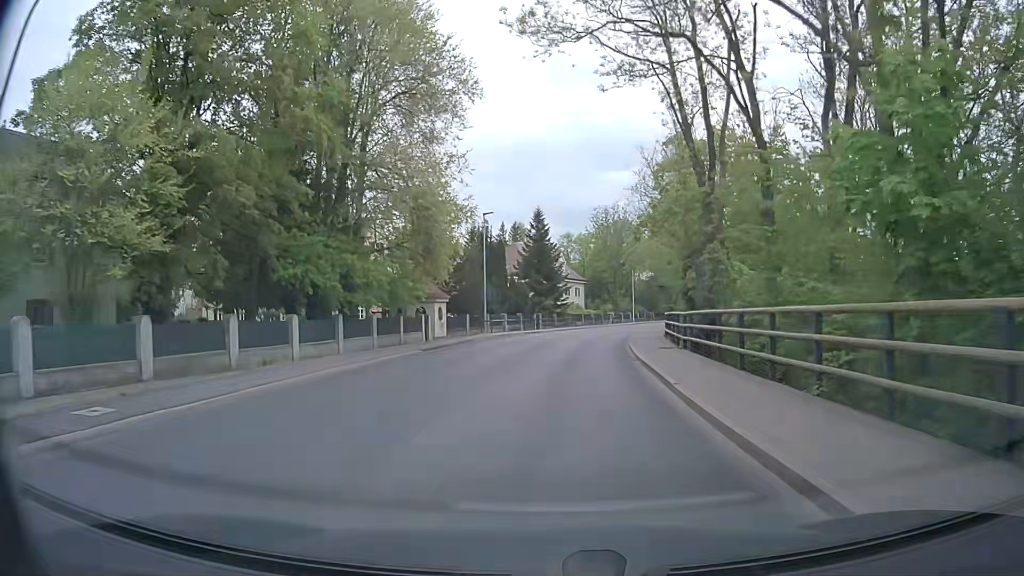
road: secondary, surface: asphalt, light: Day
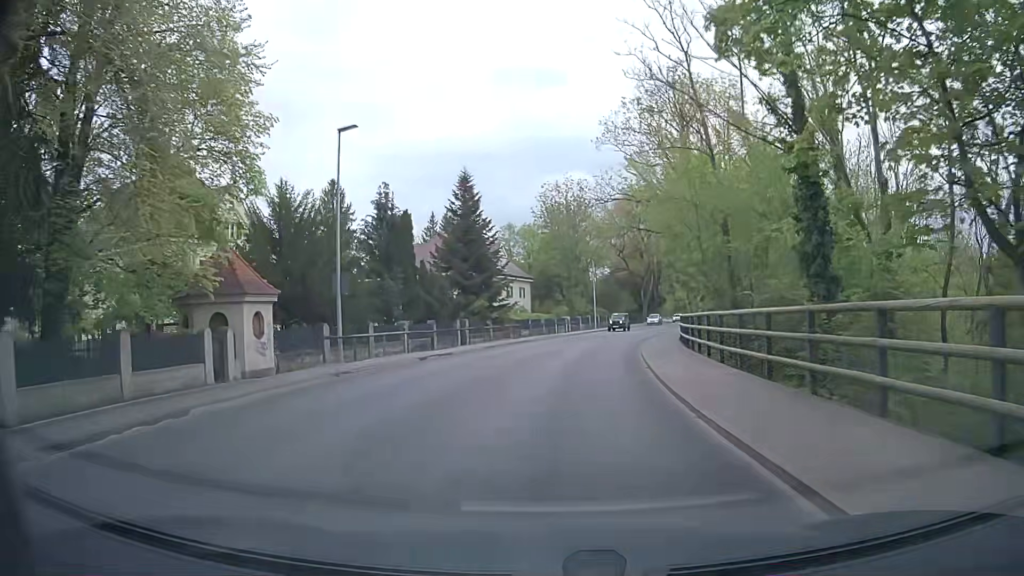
(+0.9, +22.2) m; +4°
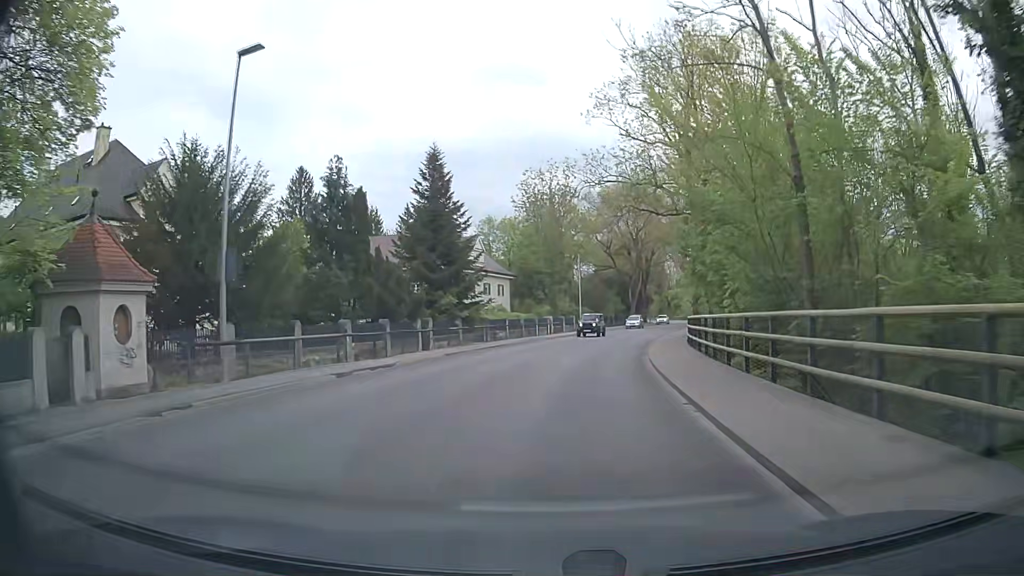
(+0.1, +7.4) m; +1°
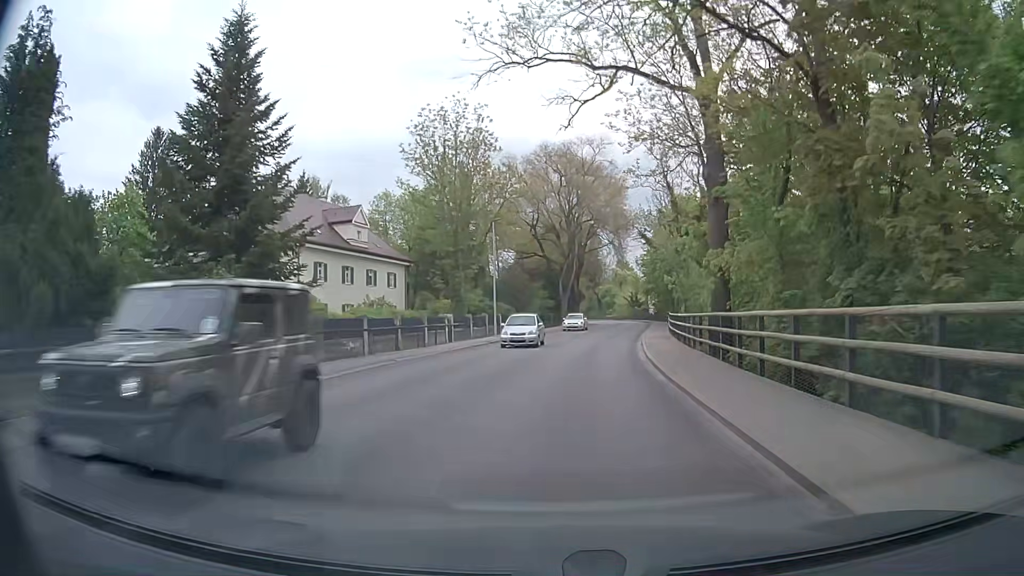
(+1.2, +22.0) m; +7°
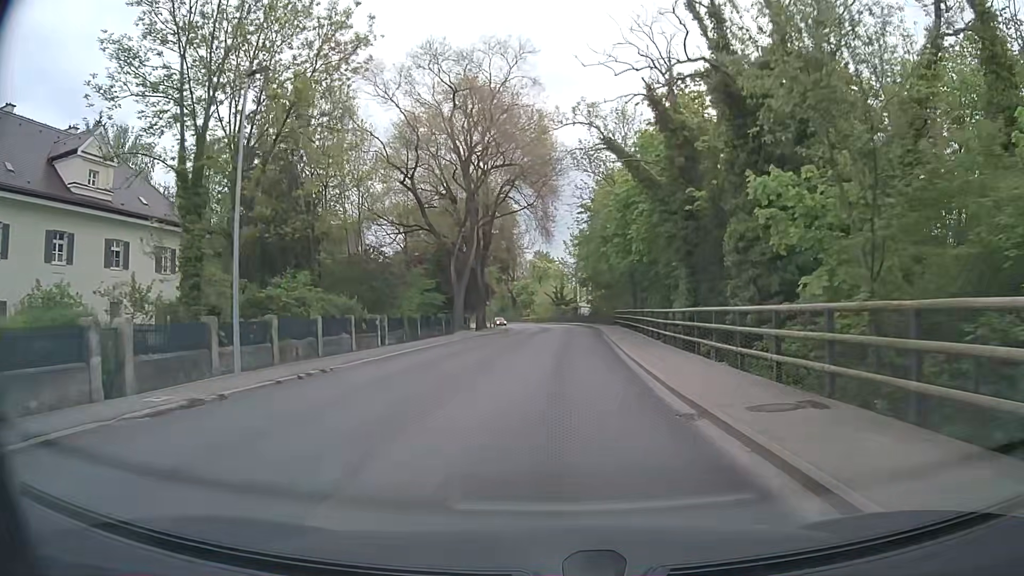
(+2.1, +29.7) m; +7°
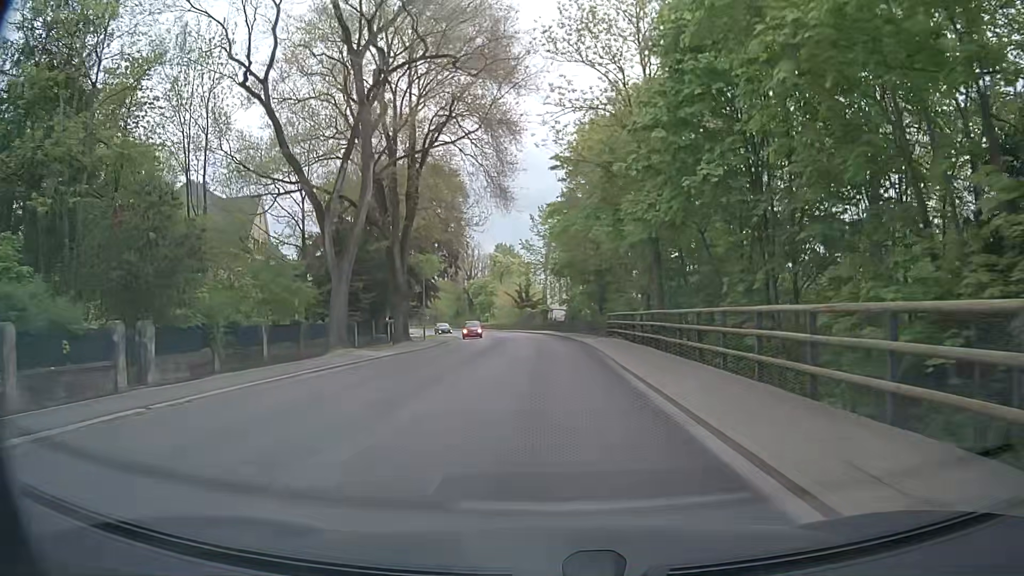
(+0.7, +22.6) m; +3°
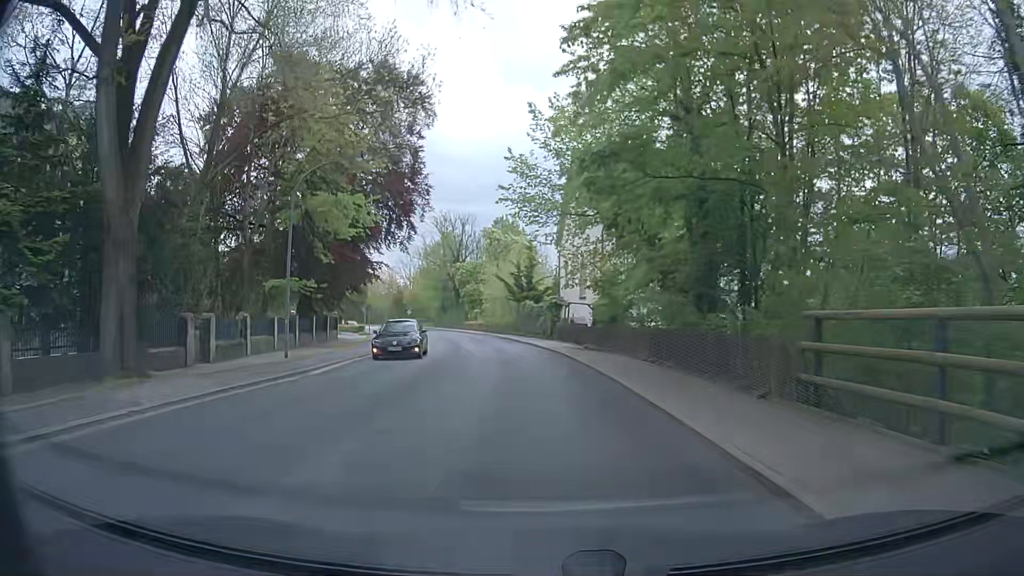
(-0.2, +29.1) m; -2°
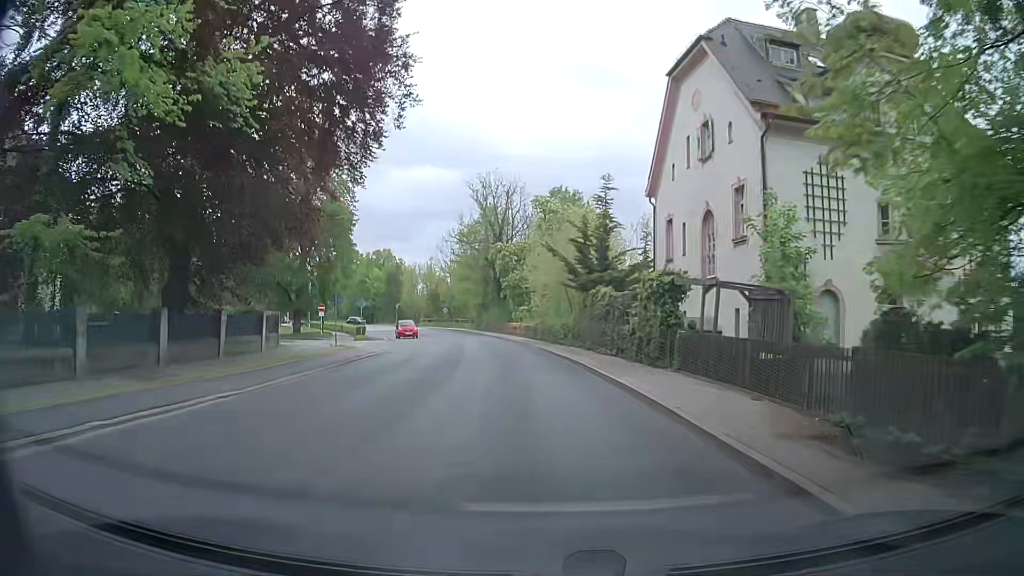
(-1.0, +21.8) m; -5°
(0, +10) (-1, +20) (-2, +30) (-3, +40) (-5, +50) (-8, +59) (-10, +69) (-13, +79) (-17, +88) (-22, +97) m
